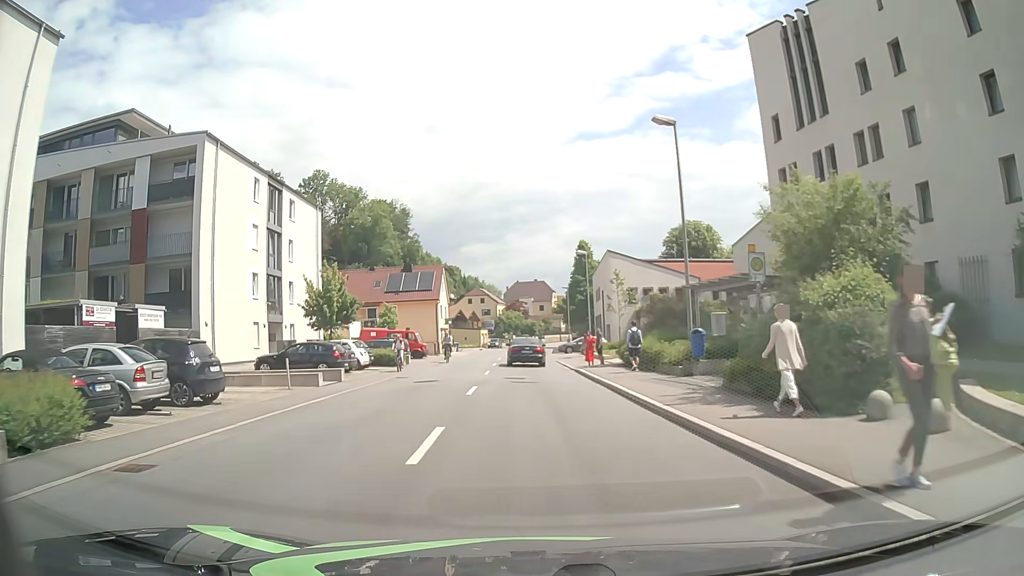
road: tertiary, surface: asphalt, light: Day
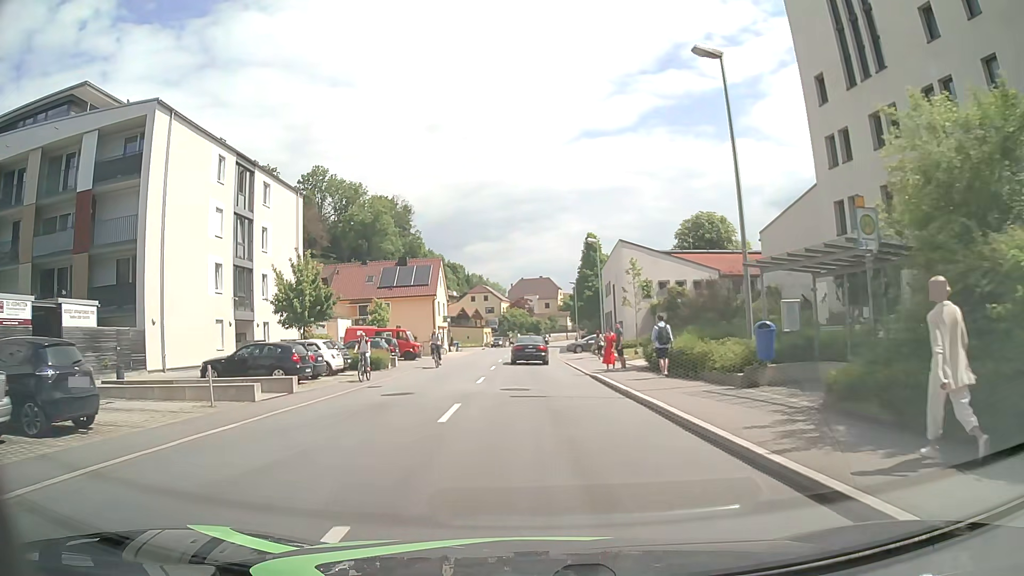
(-0.1, +5.6) m; -1°
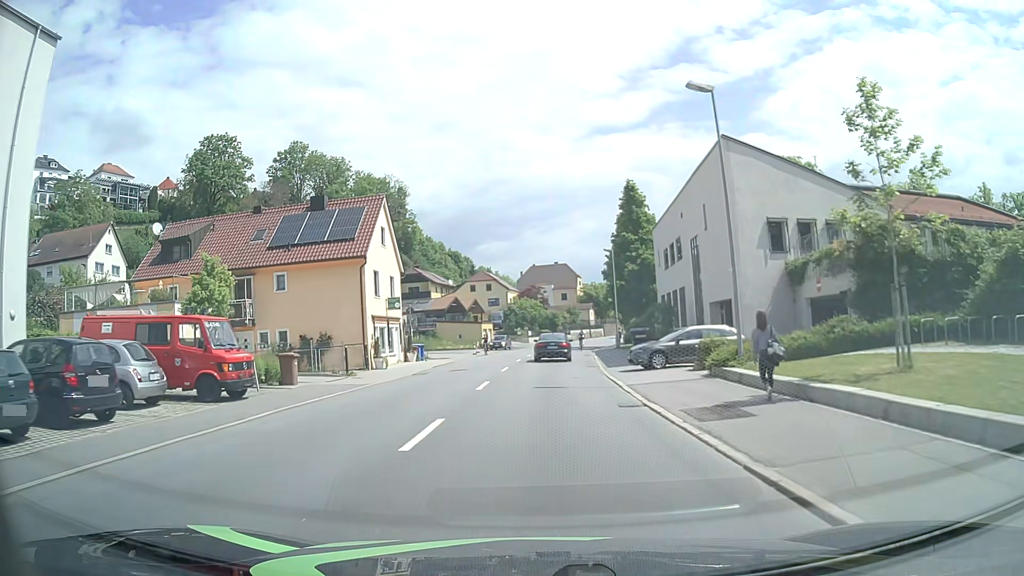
(-0.4, +30.1) m; -1°
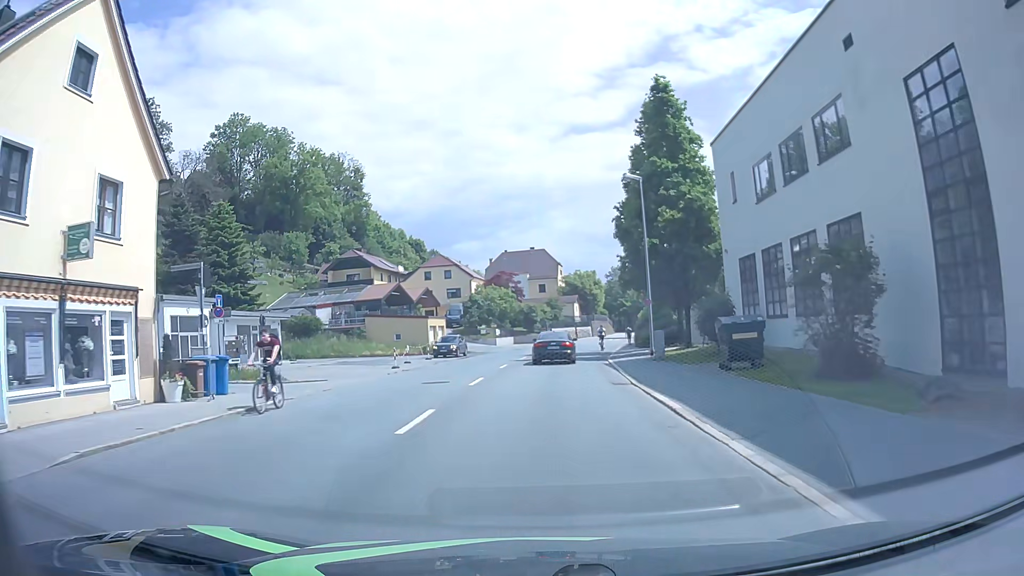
(+0.4, +25.8) m; +1°
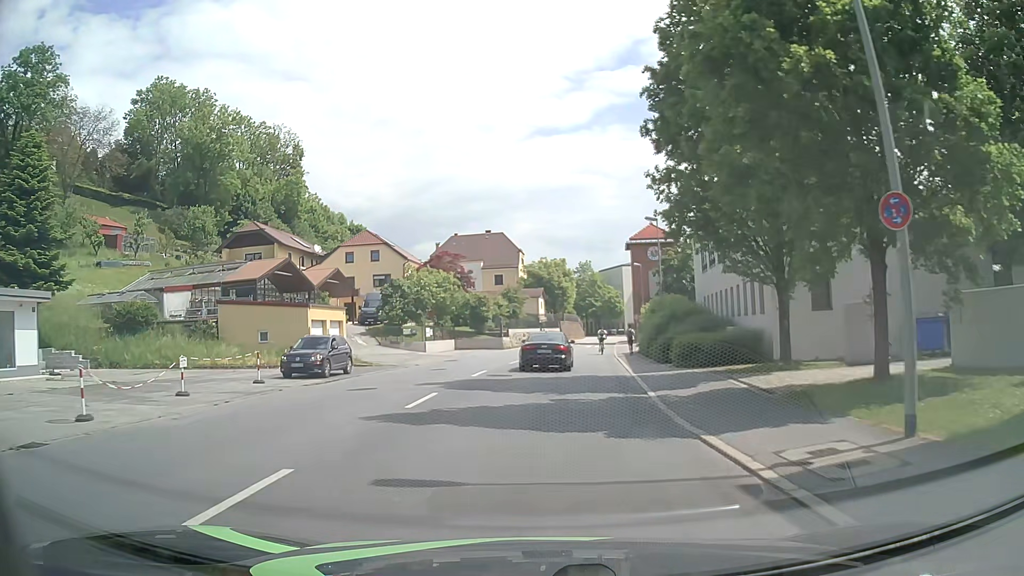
(+0.8, +23.2) m; +4°
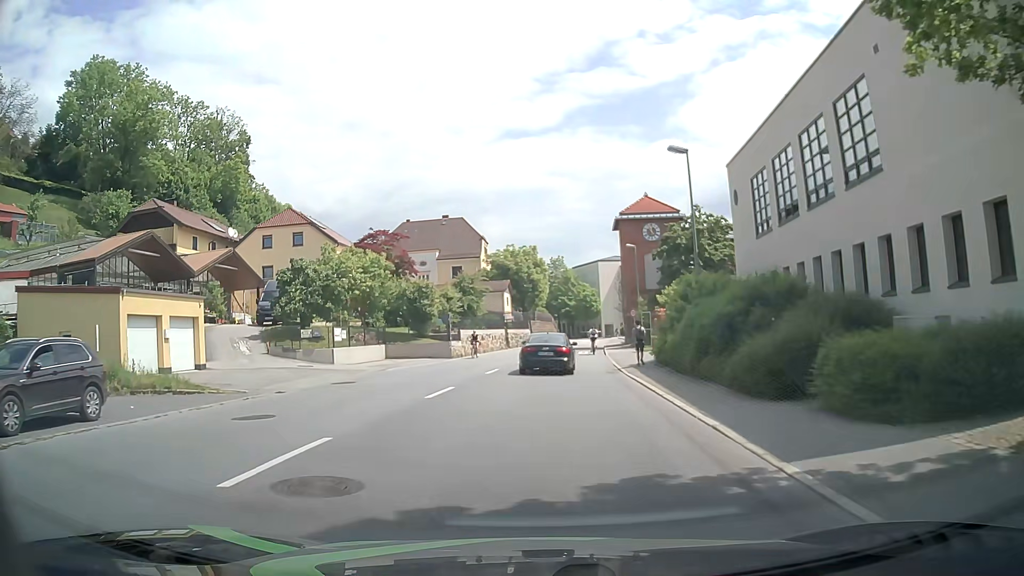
(+0.4, +16.0) m; +3°
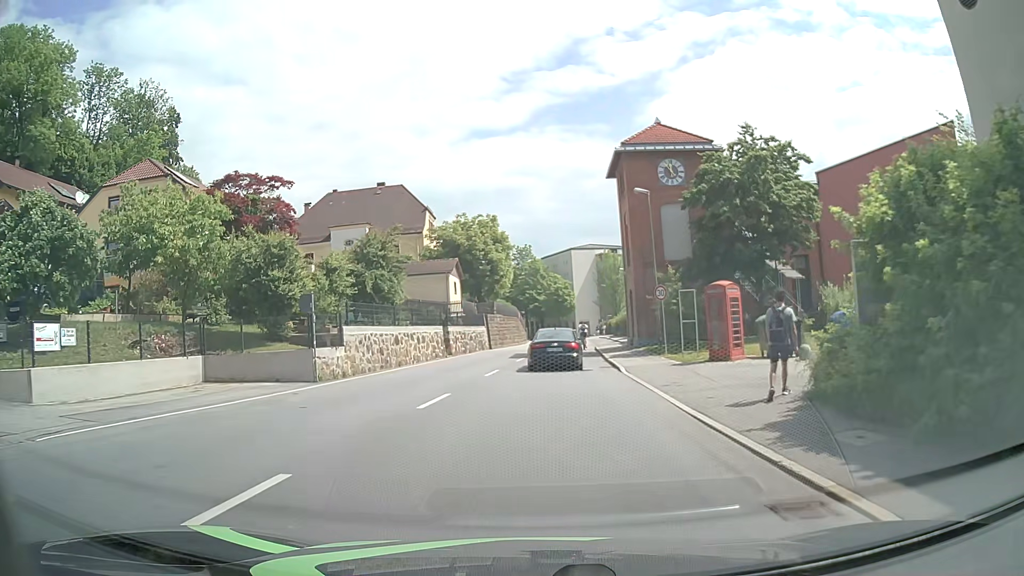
(+0.6, +20.2) m; +3°
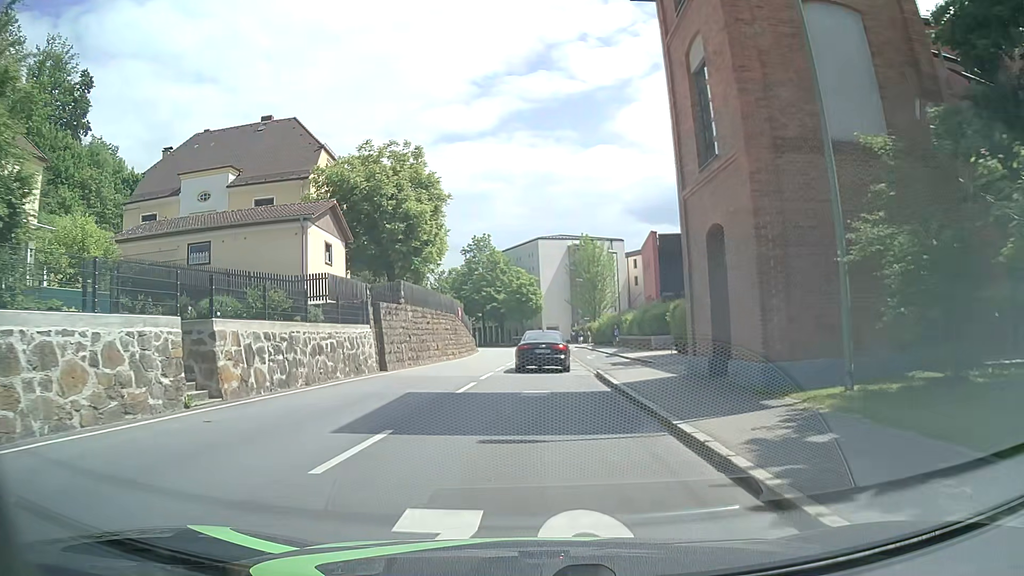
(+0.7, +23.7) m; +3°
(0, +10) (0, +20) (0, +30) (0, +40) (+1, +50) (+1, +60) (0, +70) (-1, +80) (-3, +90) (-5, +100) m
